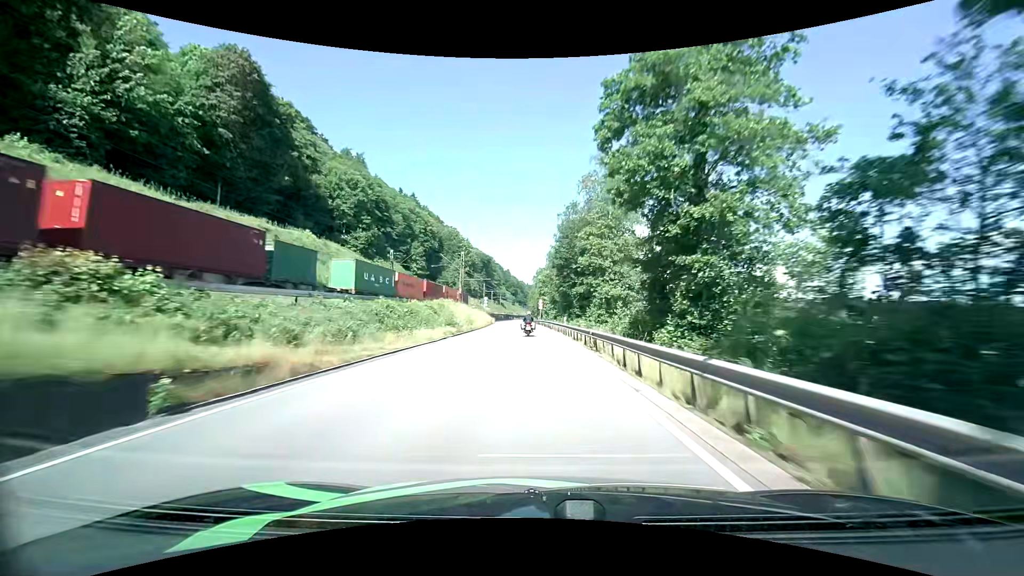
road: primary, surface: asphalt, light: Day
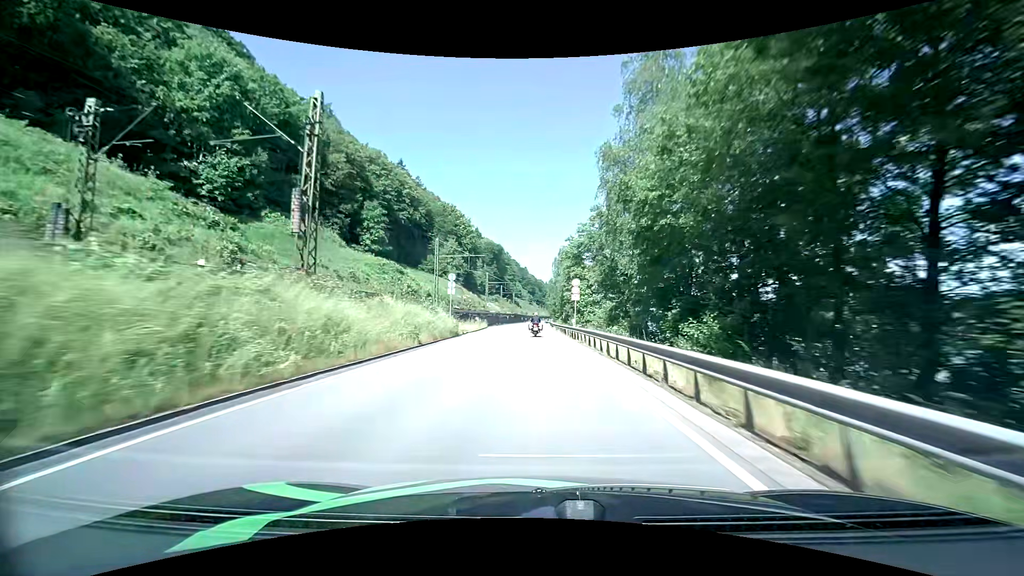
(-0.9, +49.7) m; -2°
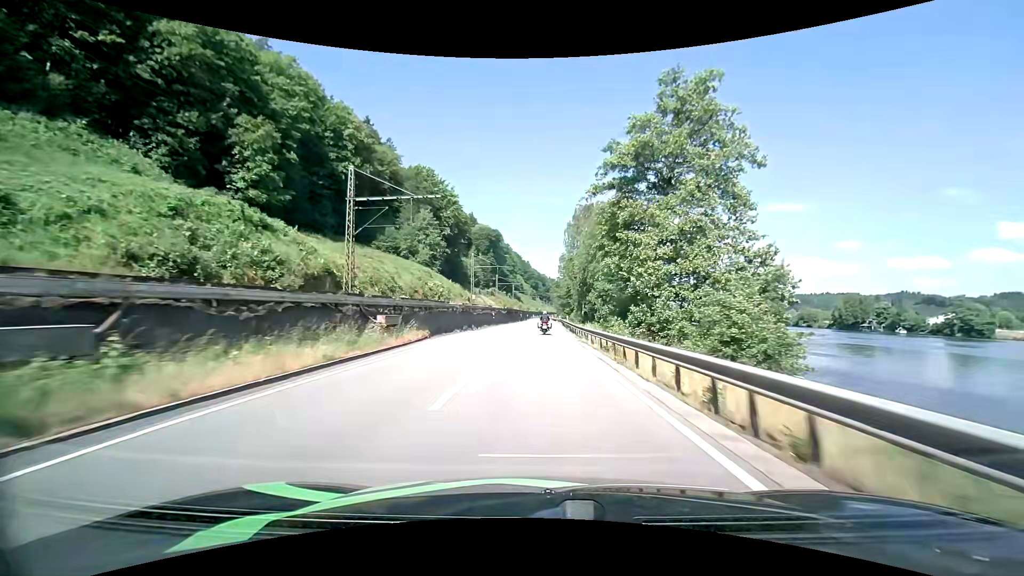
(-0.3, +36.9) m; 0°
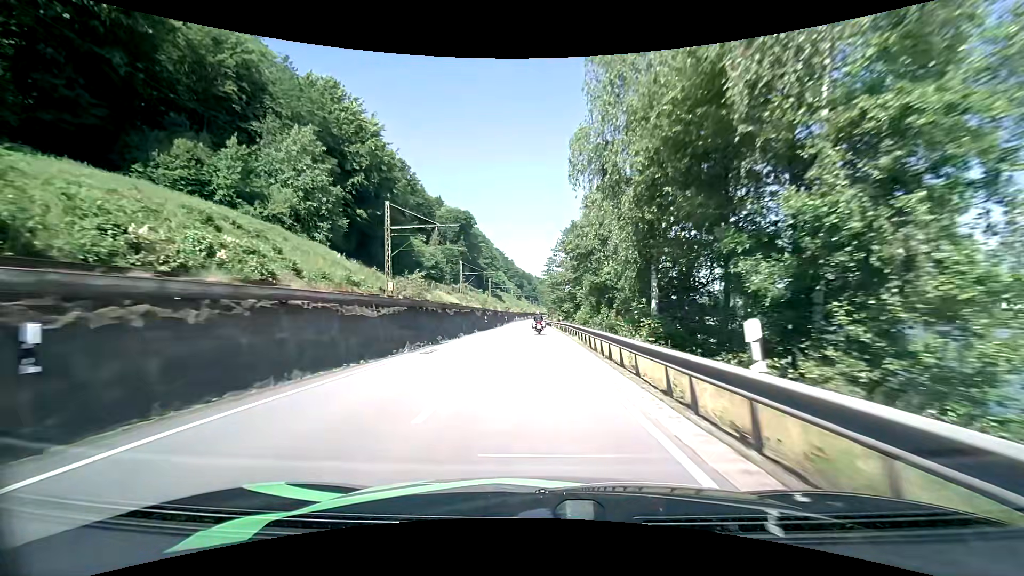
(+0.6, +48.6) m; +1°
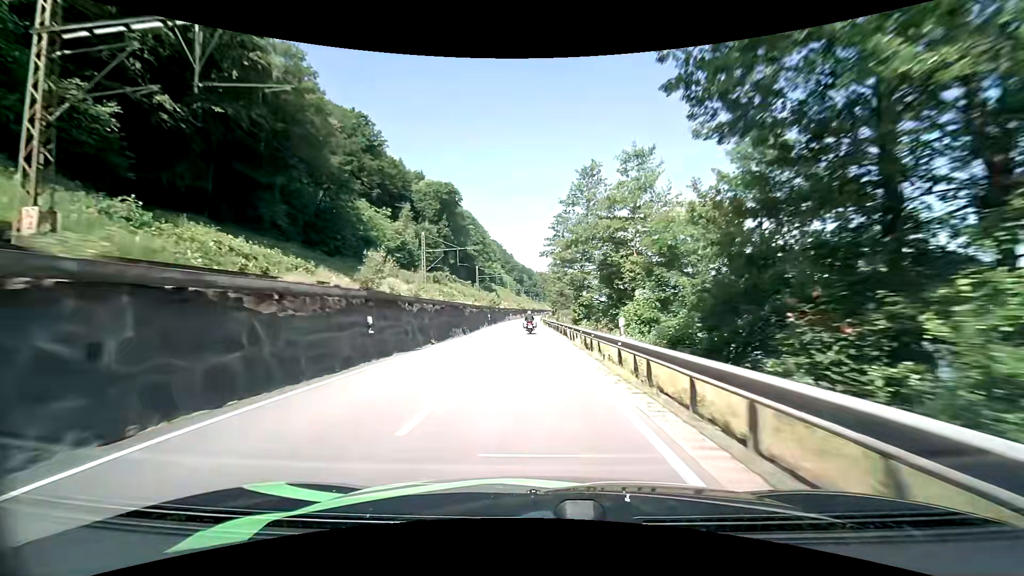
(+0.1, +36.2) m; 0°
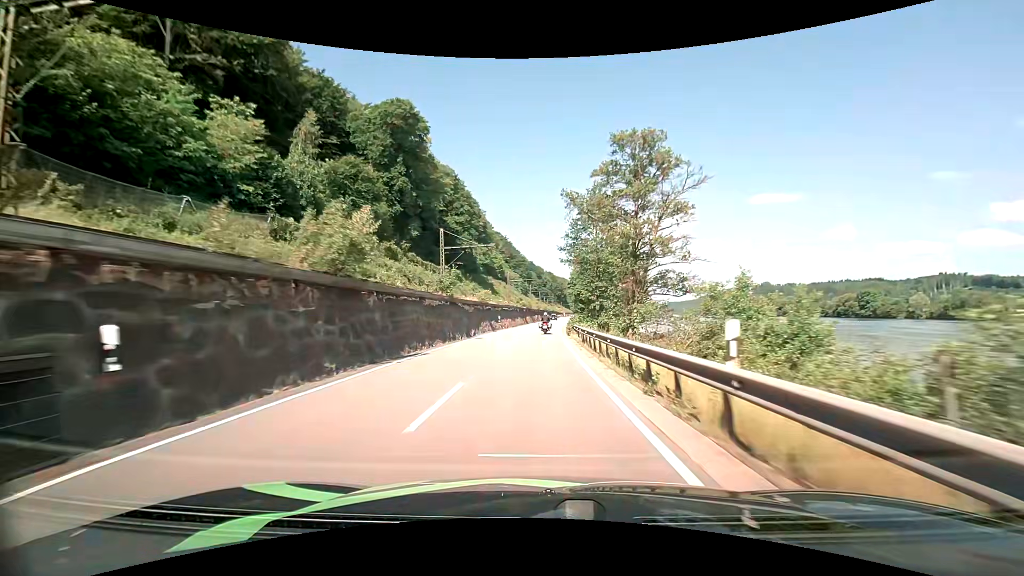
(-1.1, +59.6) m; -1°
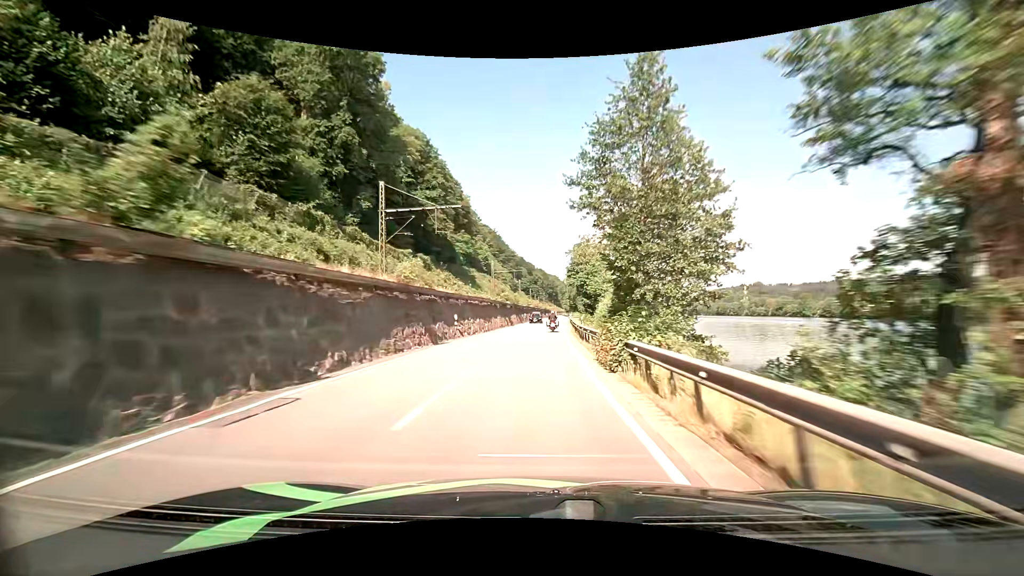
(+0.2, +23.9) m; +1°
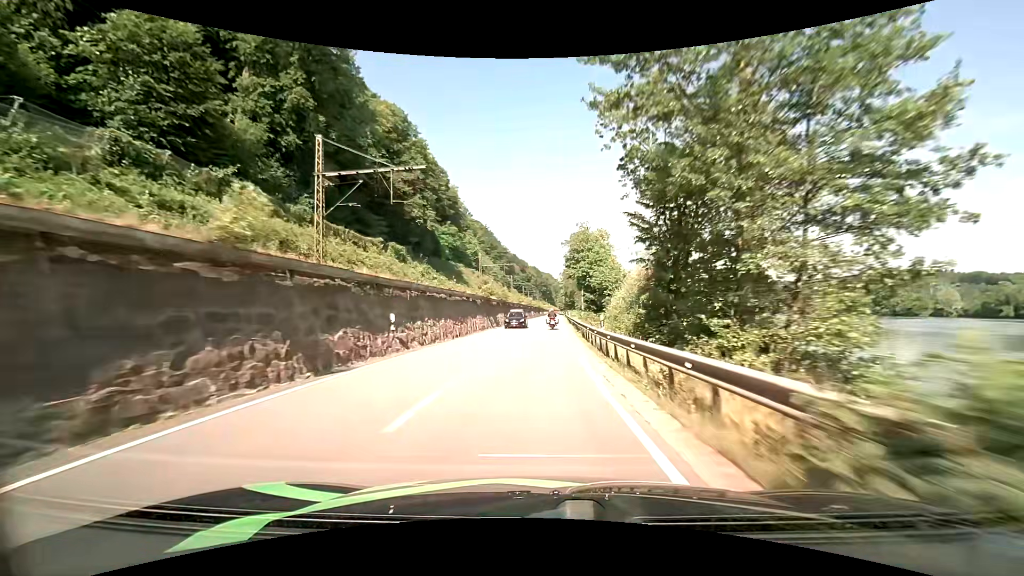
(+0.1, +12.0) m; +1°
(0, +10) (0, +20) (0, +30) (+1, +40) (+1, +50) (+1, +60) (+2, +70) (+2, +80) (+3, +90) (+3, +100) m
